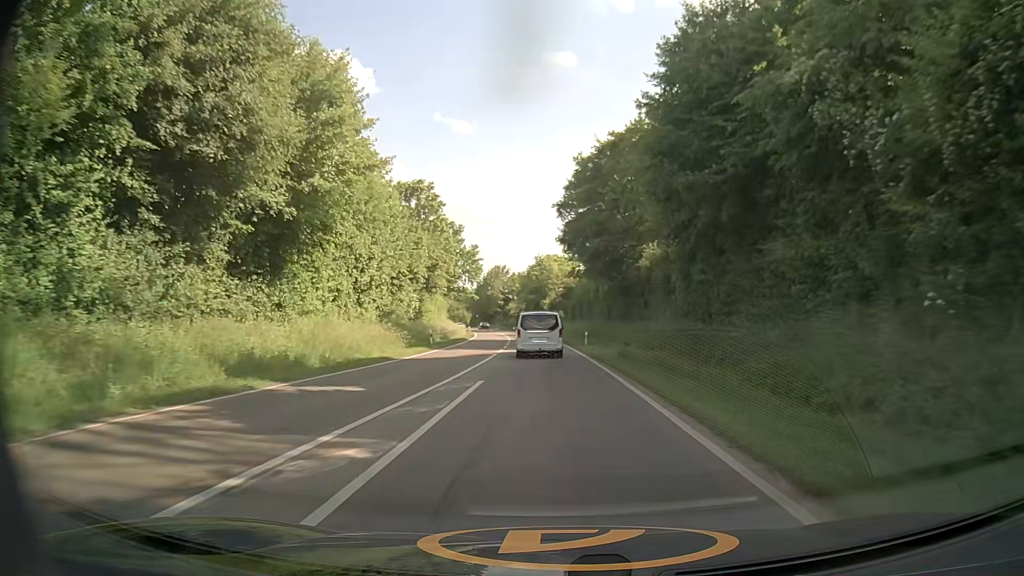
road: secondary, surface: asphalt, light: Day
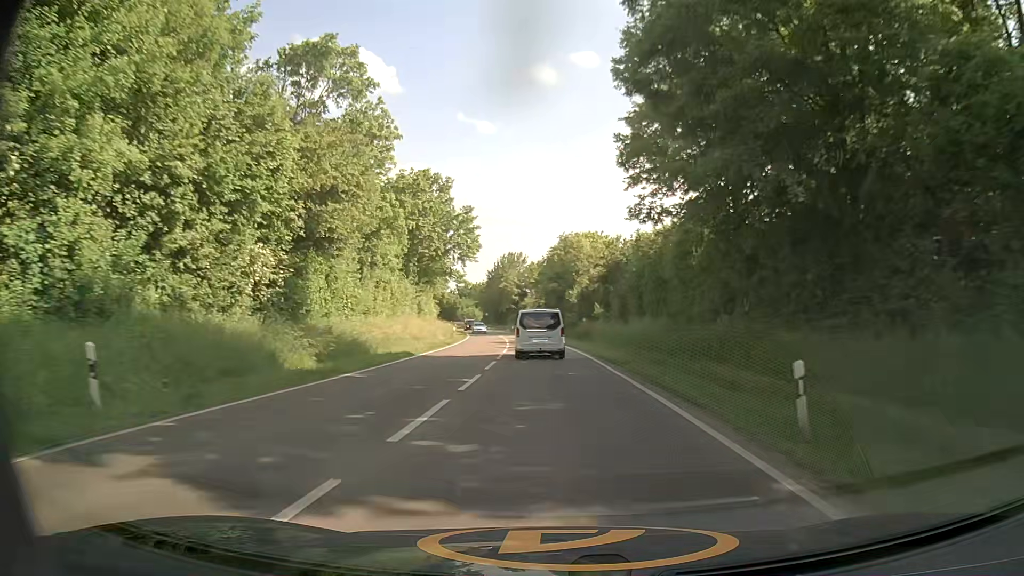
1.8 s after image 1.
(-0.5, +31.6) m; -2°
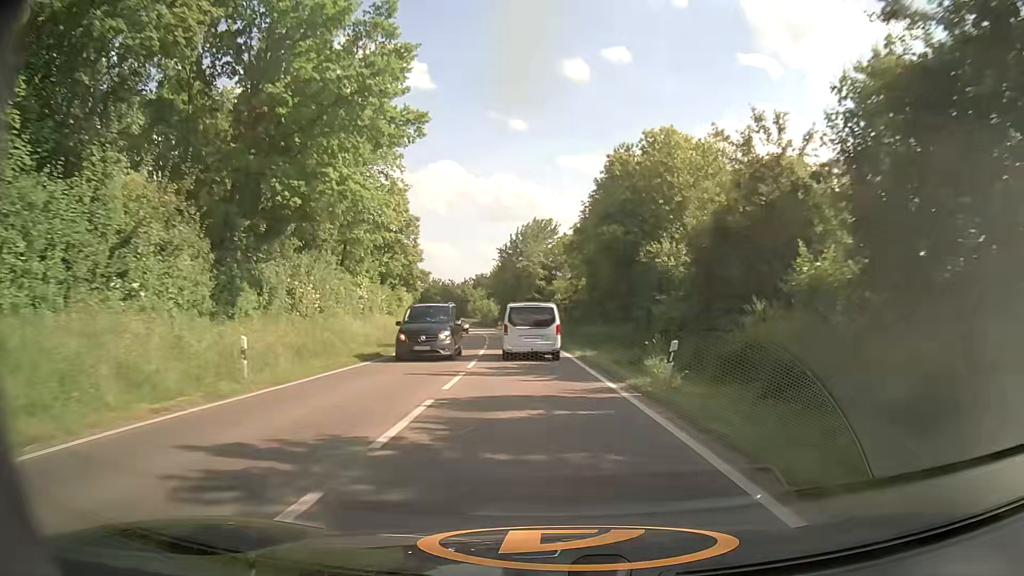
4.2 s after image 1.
(-0.4, +42.6) m; -3°
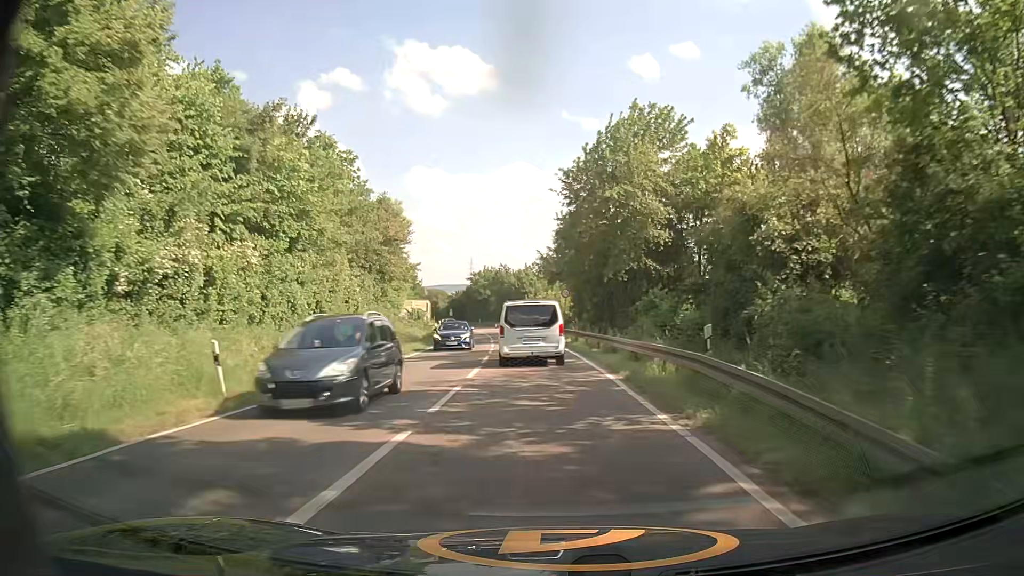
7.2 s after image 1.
(-2.2, +50.8) m; -6°
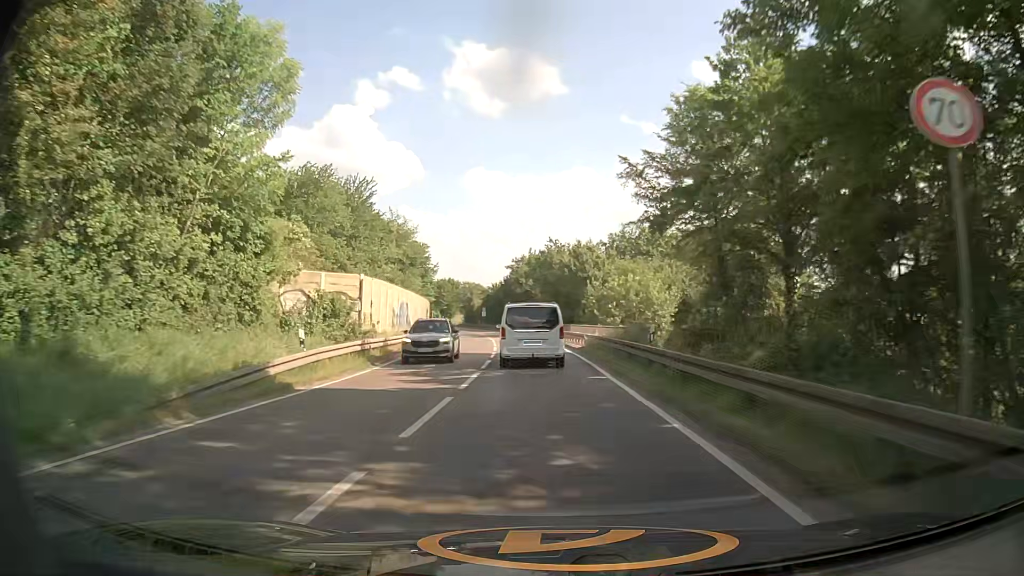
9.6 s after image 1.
(-1.7, +38.4) m; -5°
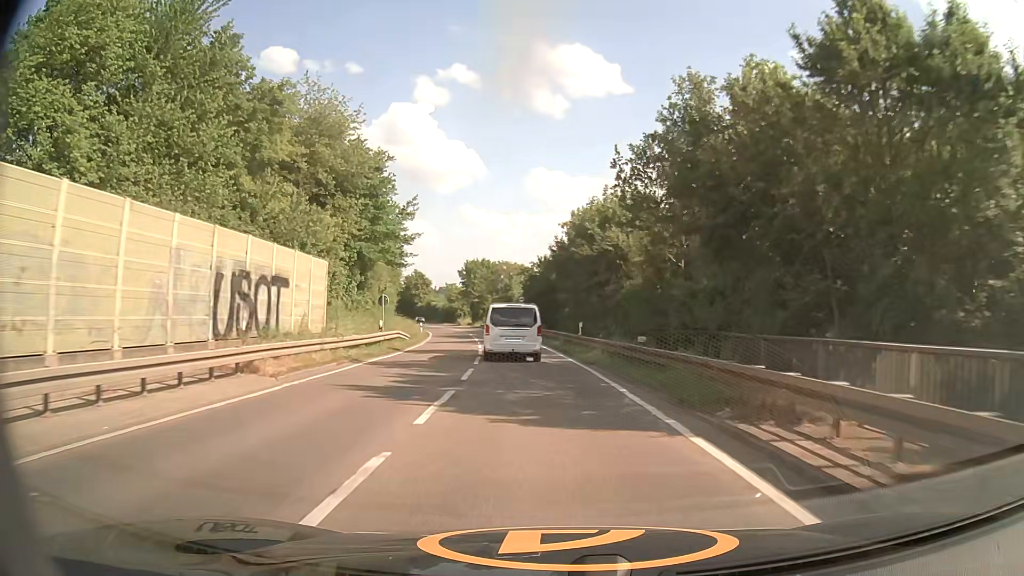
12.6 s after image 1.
(-2.4, +47.0) m; -5°
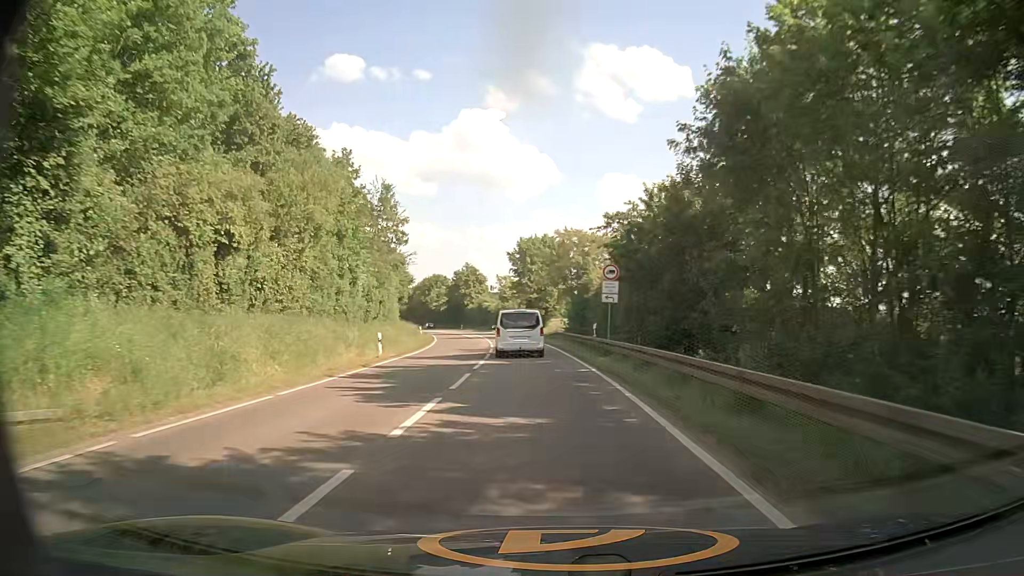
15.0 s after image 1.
(-1.7, +36.8) m; -6°
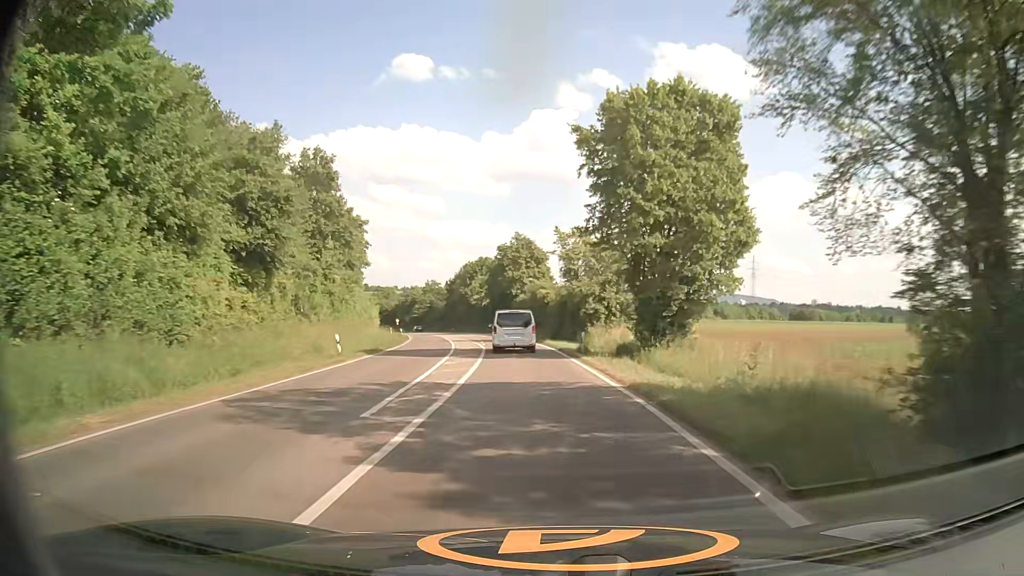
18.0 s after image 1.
(-2.9, +49.4) m; -6°
(0, +10) (-1, +20) (-1, +30) (-2, +40) (-3, +50) (-5, +60) (-6, +70) (-8, +79) (-10, +89) (-13, +99) m
